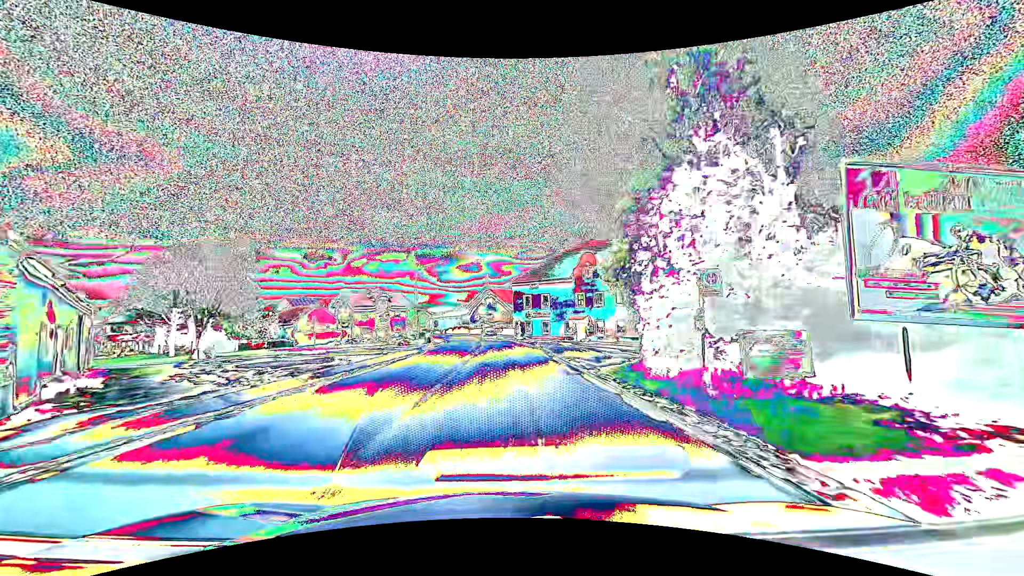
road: primary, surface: asphalt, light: Day
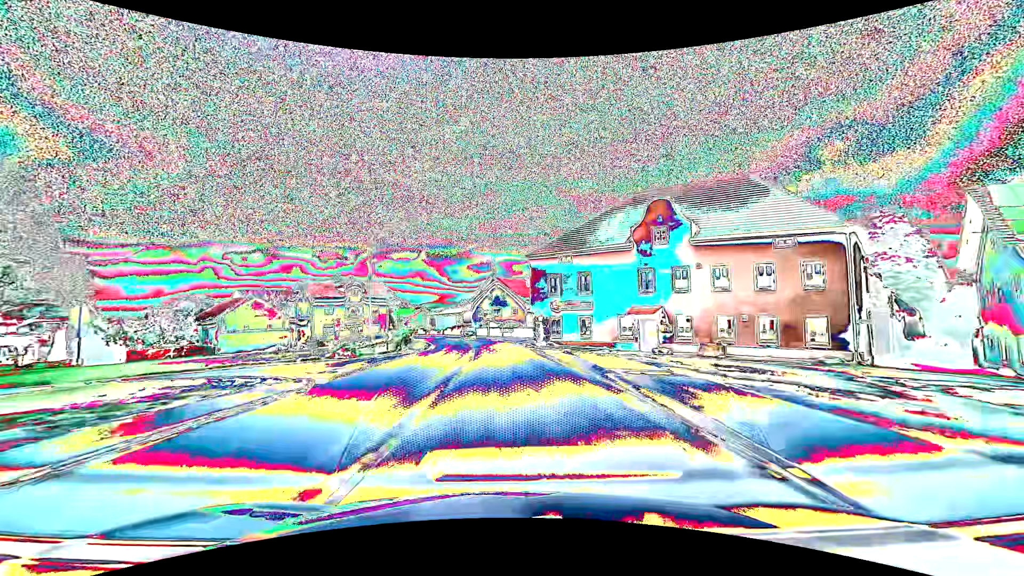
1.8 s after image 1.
(-0.3, +23.7) m; -1°
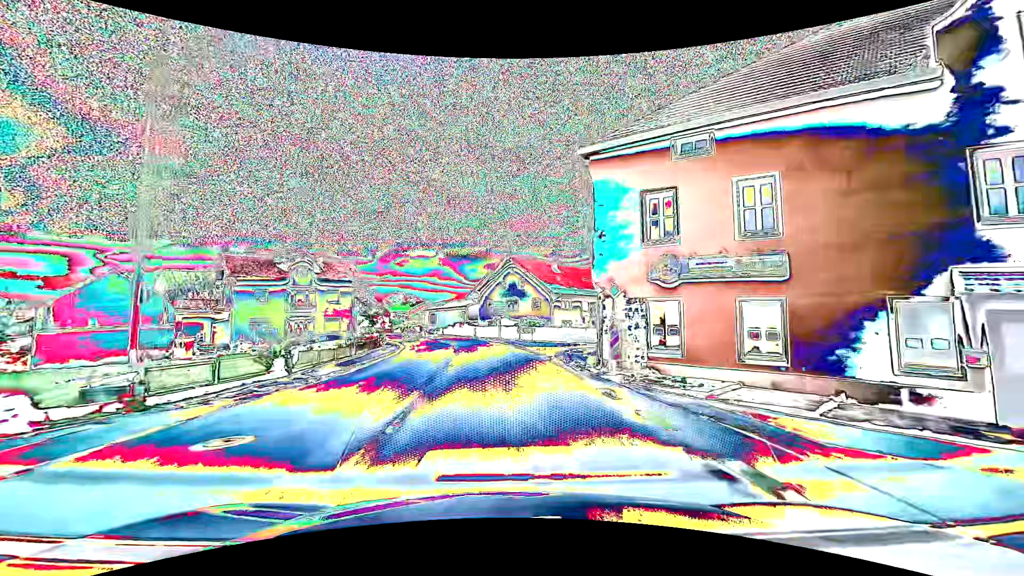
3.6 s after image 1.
(-0.3, +23.7) m; -2°
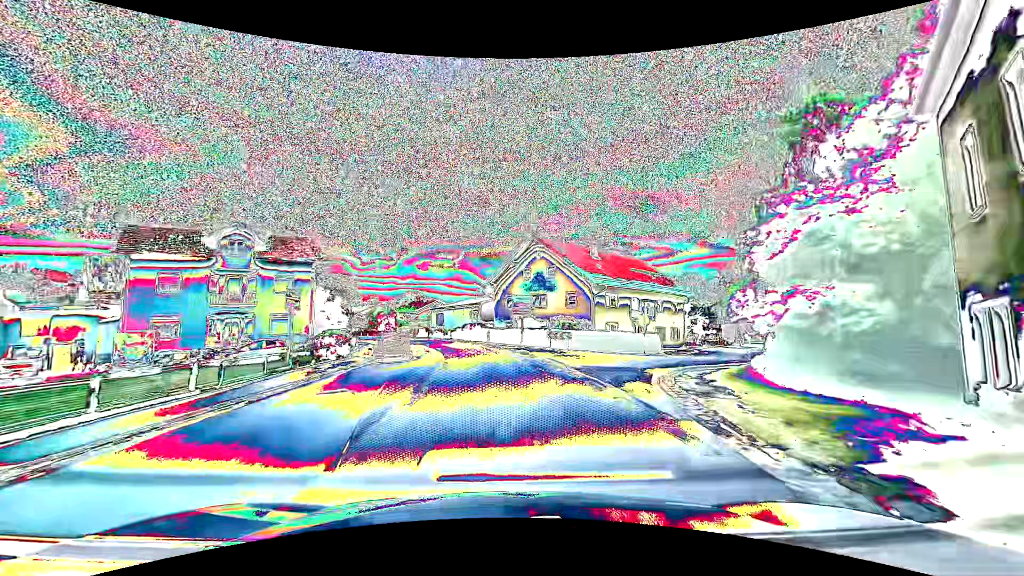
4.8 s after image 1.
(-0.3, +15.8) m; -3°
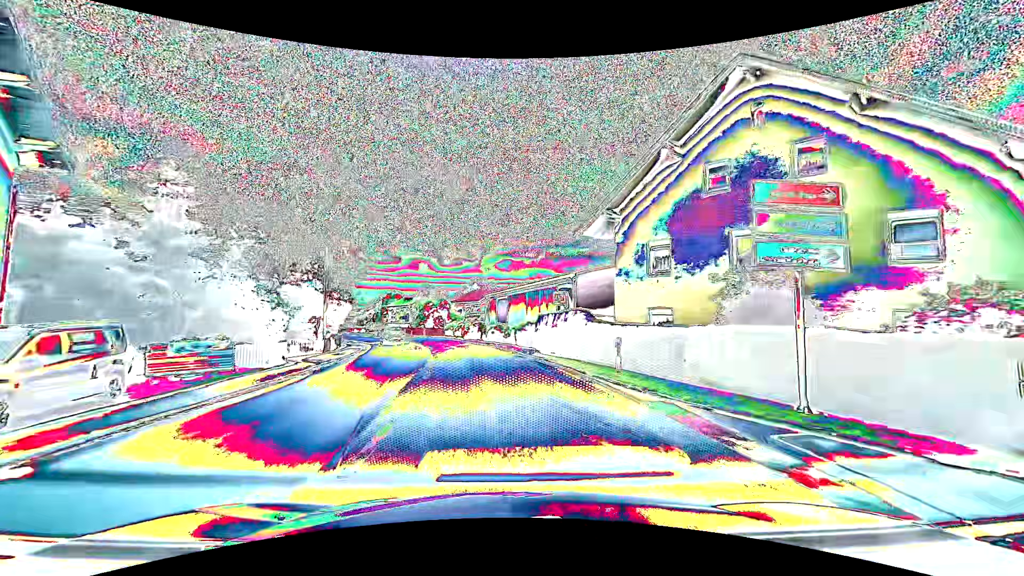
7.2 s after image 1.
(-1.9, +31.5) m; -8°
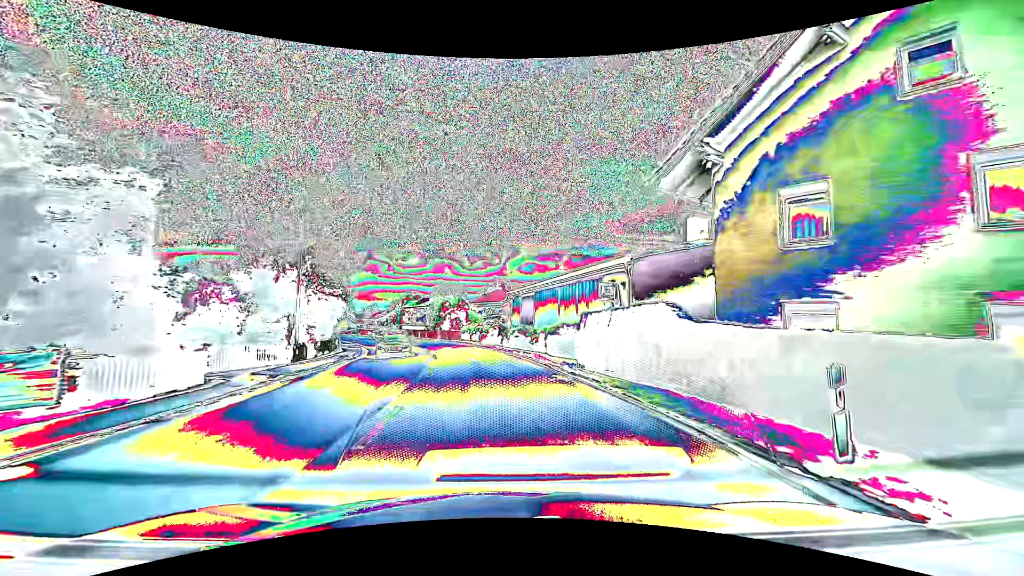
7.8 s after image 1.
(-0.2, +7.9) m; -3°
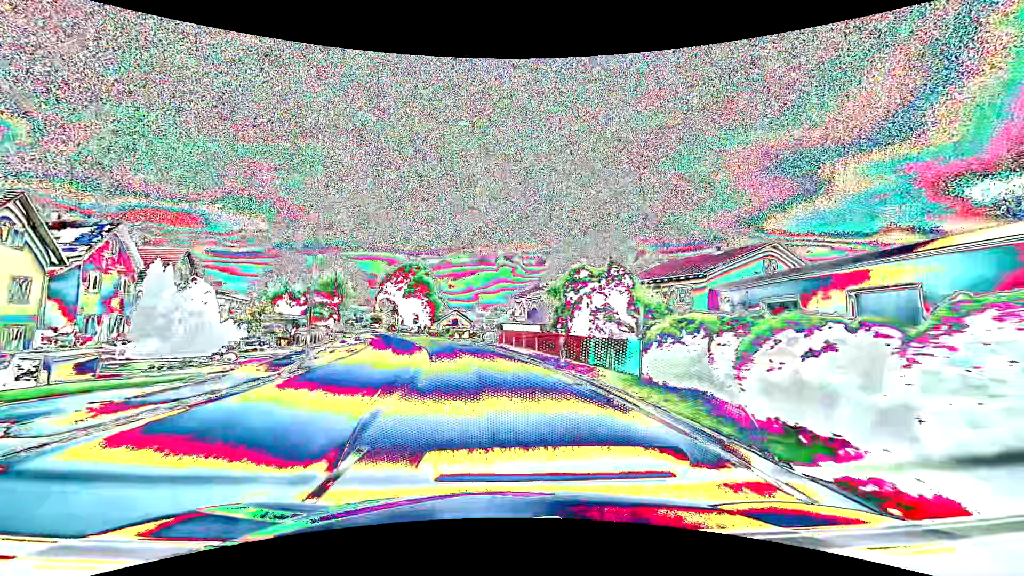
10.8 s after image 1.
(-4.8, +39.1) m; -14°
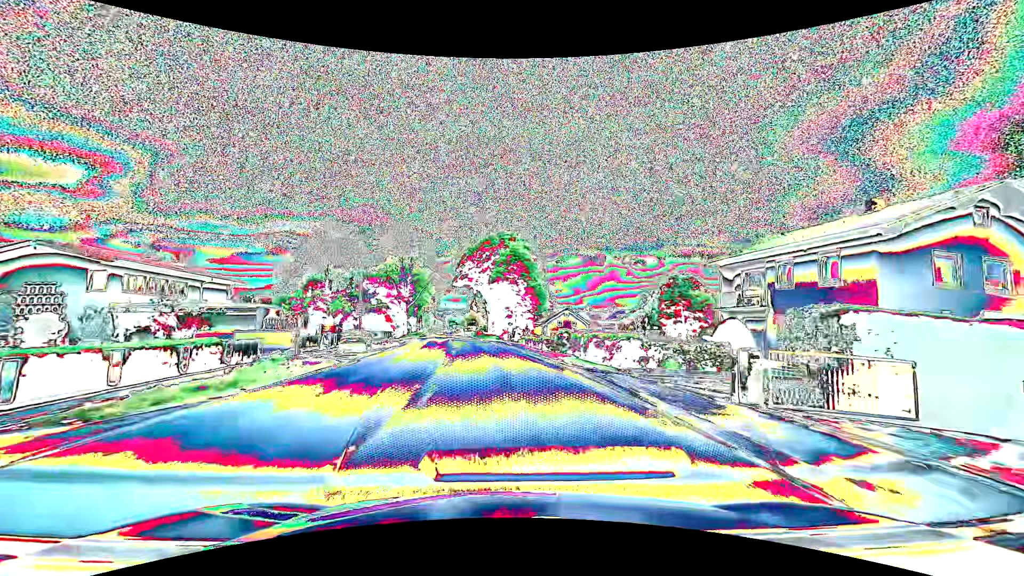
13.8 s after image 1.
(-5.0, +39.2) m; -13°
(0, +10) (-1, +20) (-1, +30) (-2, +40) (-4, +50) (-5, +60) (-6, +70) (-7, +80) (-9, +90) (-10, +99) m
